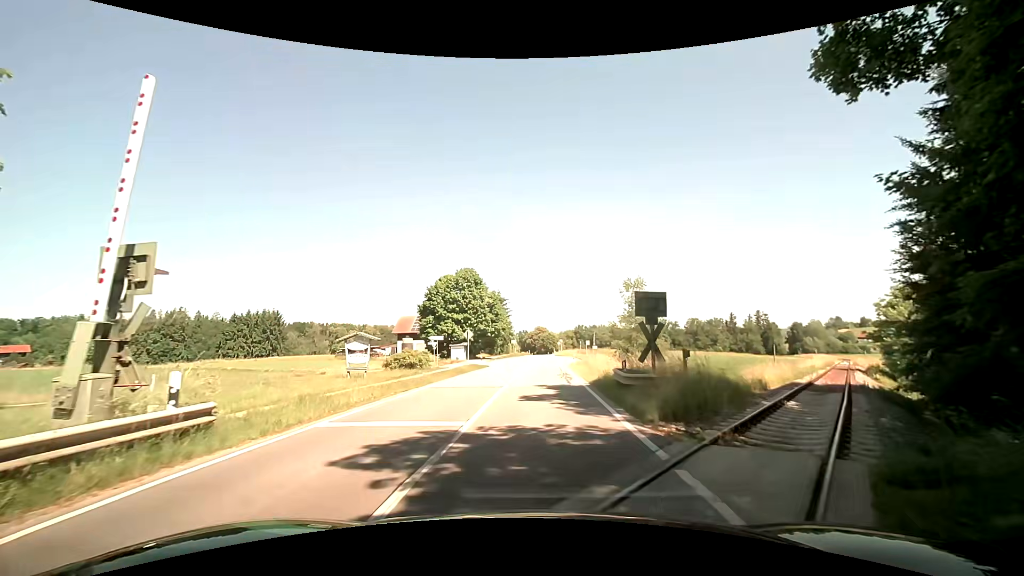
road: secondary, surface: asphalt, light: Day
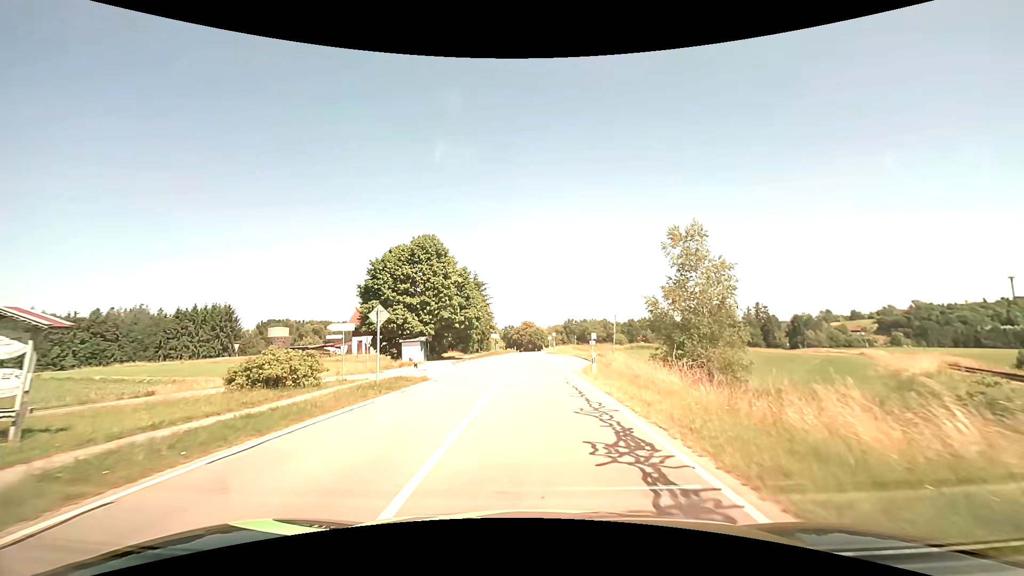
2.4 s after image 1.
(+0.3, +20.6) m; +2°
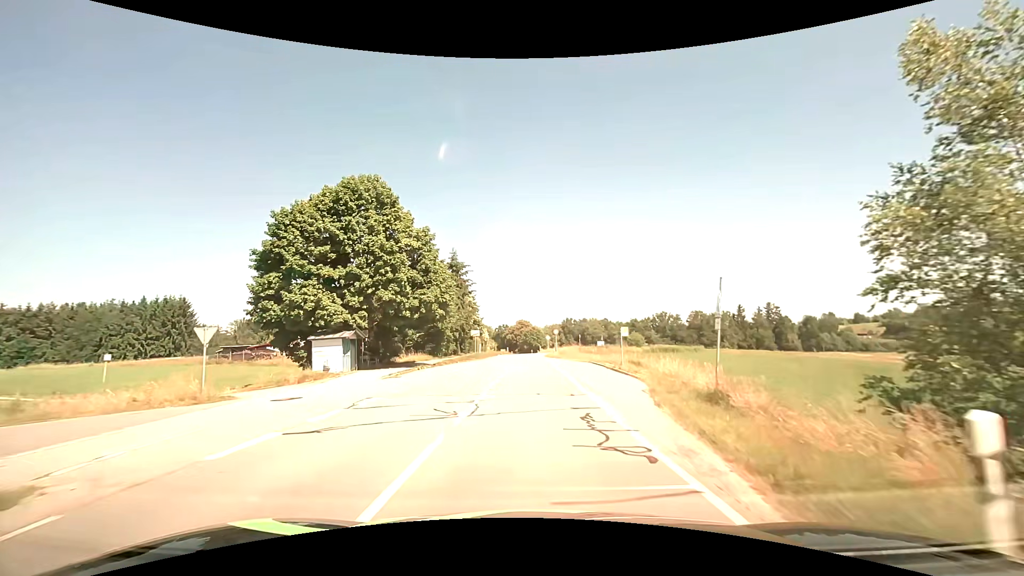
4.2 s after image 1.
(+0.1, +19.5) m; 0°
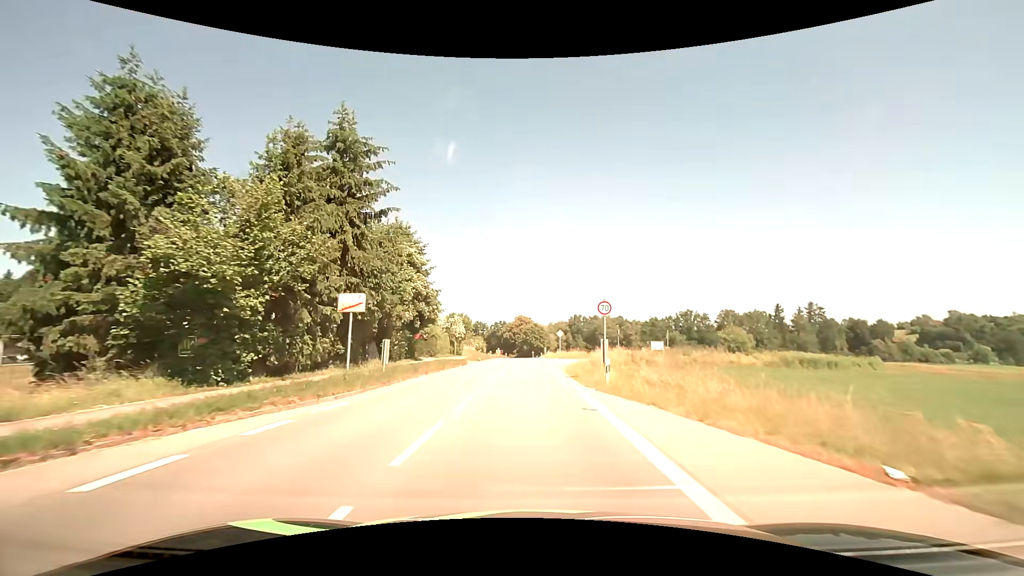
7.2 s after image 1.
(-0.1, +38.1) m; 0°
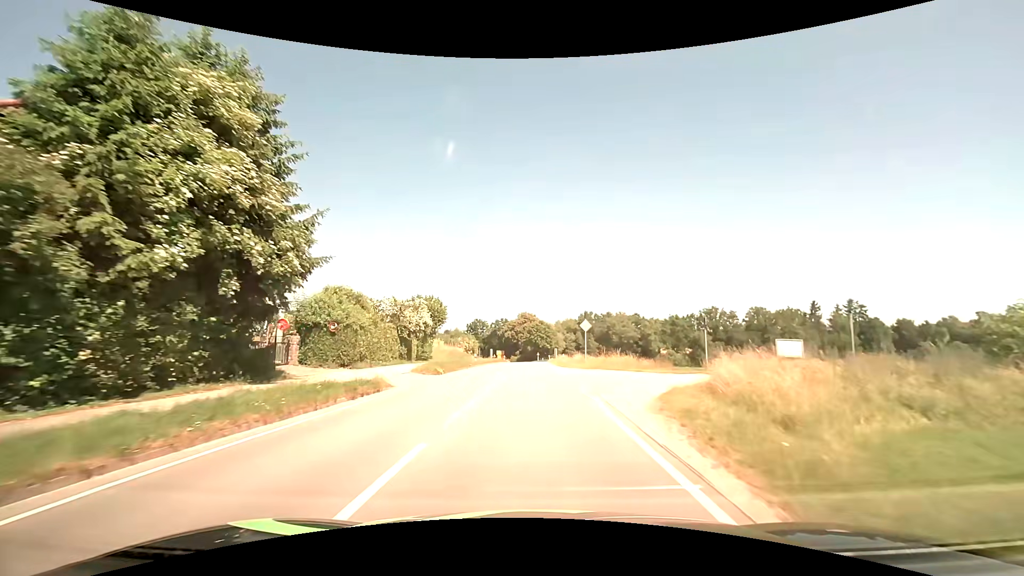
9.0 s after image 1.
(-0.1, +23.8) m; -1°
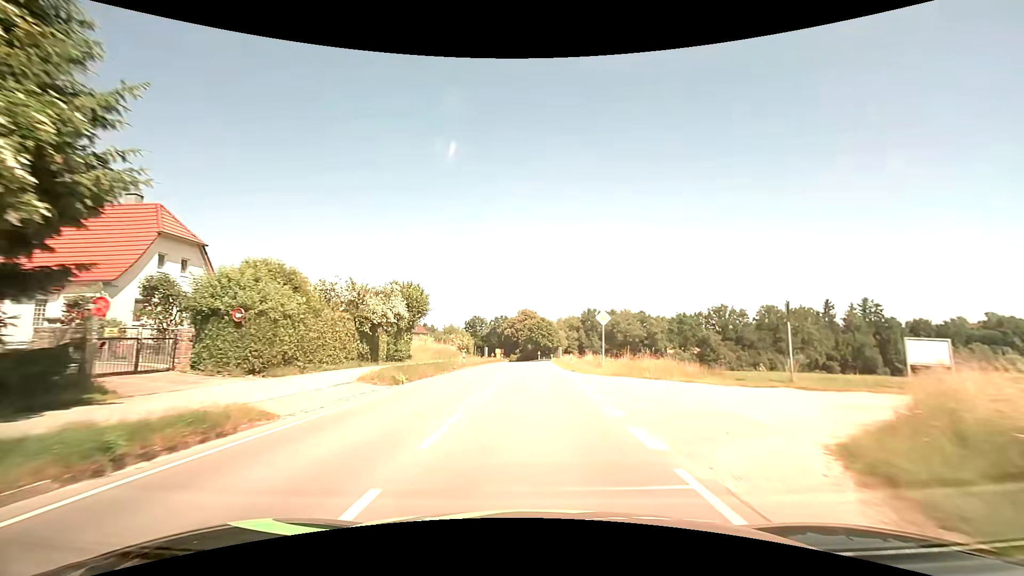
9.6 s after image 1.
(0.0, +8.3) m; 0°
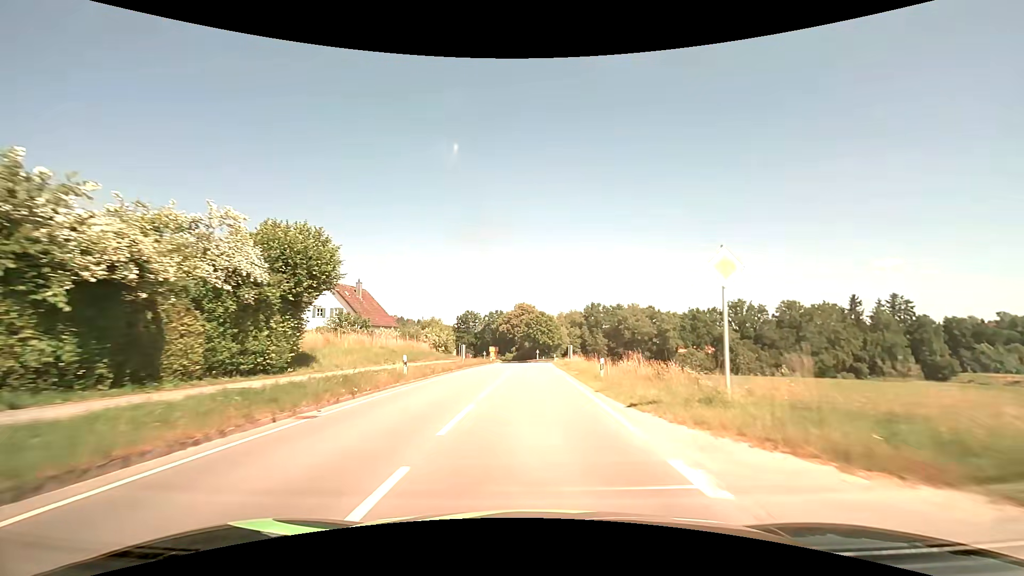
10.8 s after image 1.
(0.0, +17.2) m; 0°
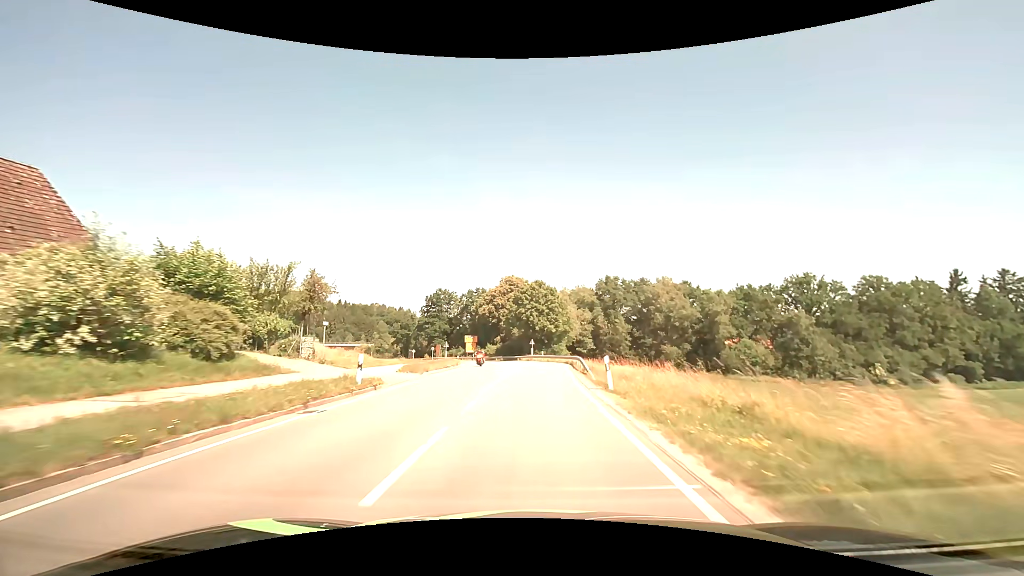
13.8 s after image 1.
(+0.3, +45.5) m; +1°
(0, +10) (0, +20) (+1, +30) (+1, +40) (+1, +50) (0, +60) (-2, +70) (-4, +80) (-7, +89) (-10, +99) m
